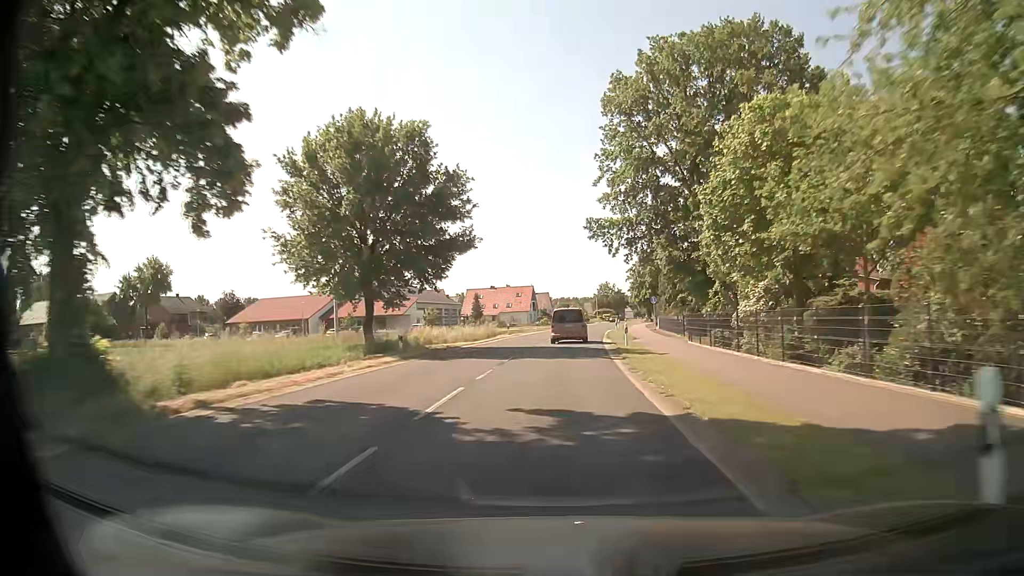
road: secondary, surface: asphalt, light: Day
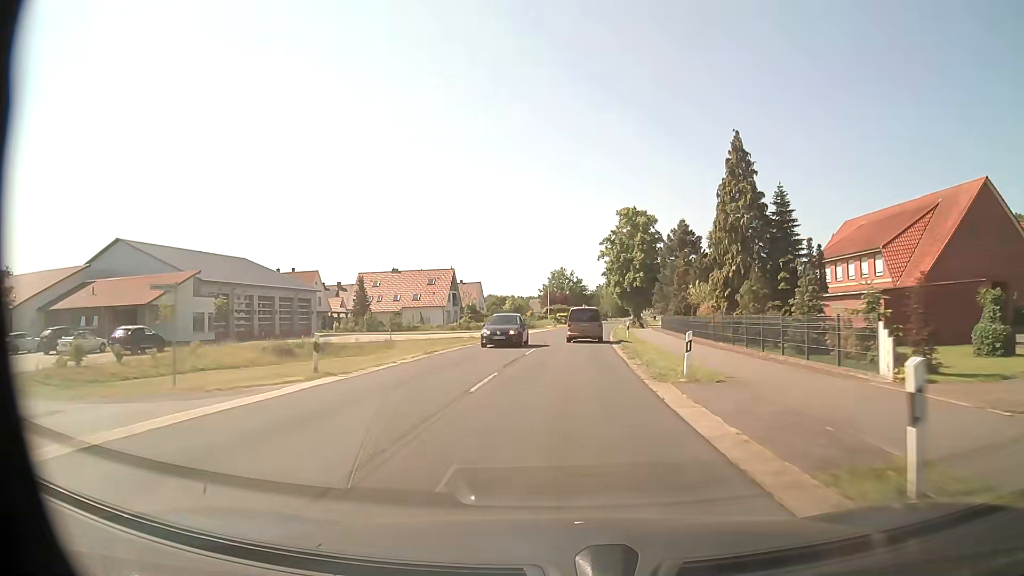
(+2.2, +56.6) m; +4°
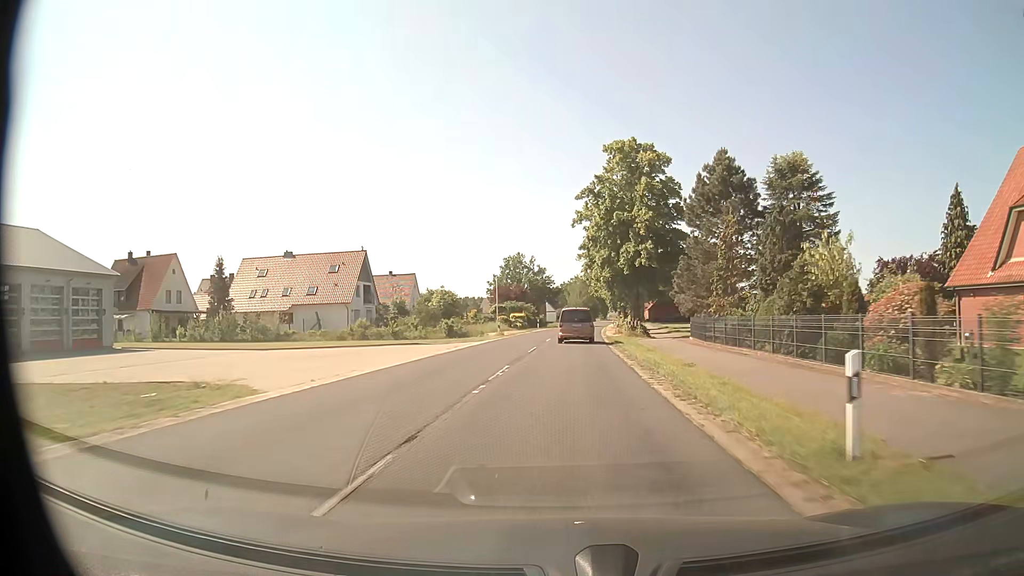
(+1.1, +33.9) m; +4°
(0, +10) (0, +20) (+1, +30) (+1, +40) (+1, +50) (+2, +60) (+3, +70) (+3, +80) (+4, +90) (+5, +100) m
